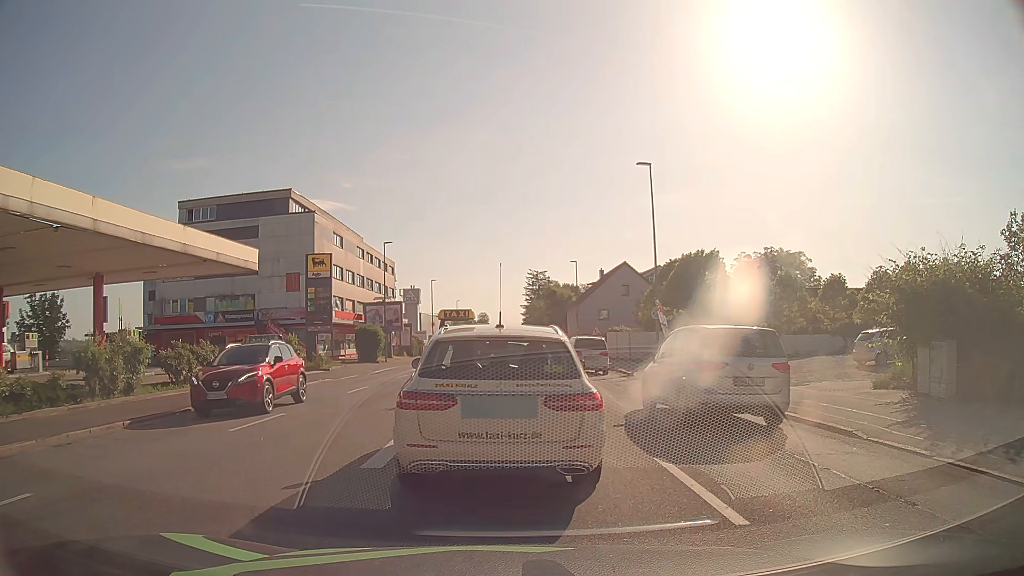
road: tertiary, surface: asphalt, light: Day
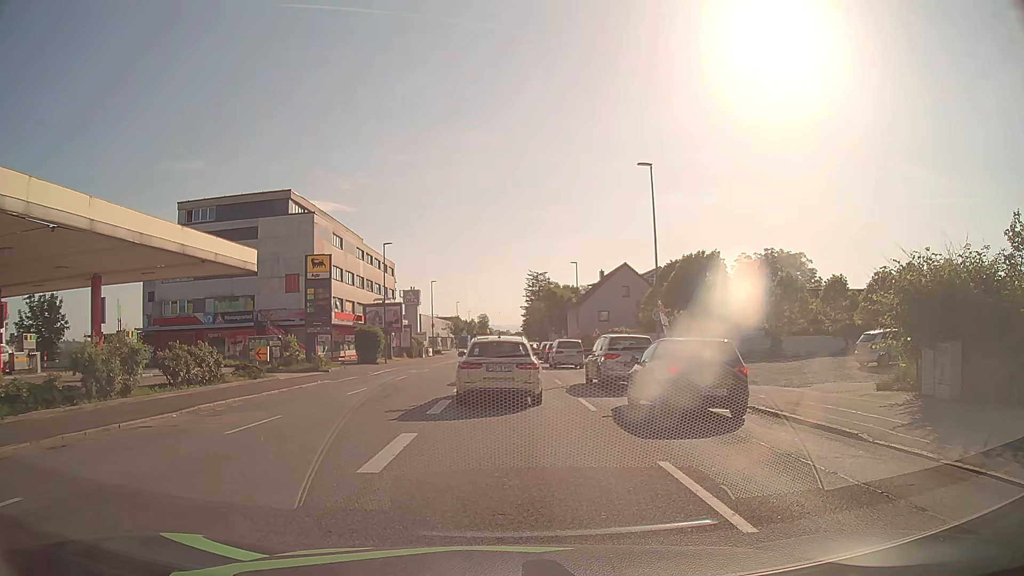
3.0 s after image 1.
(0.0, +0.1) m; 0°
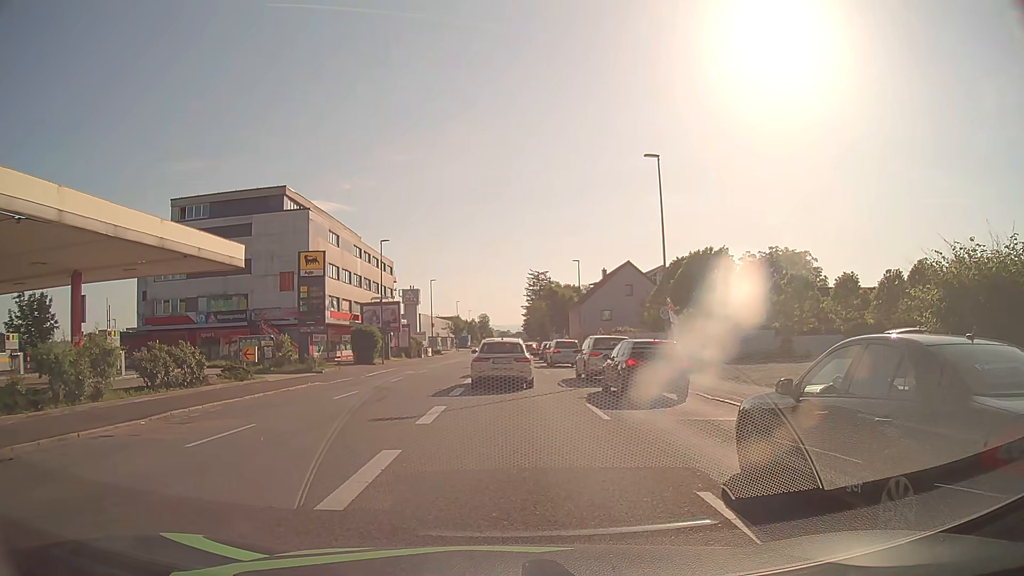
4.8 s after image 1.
(0.0, +1.7) m; 0°
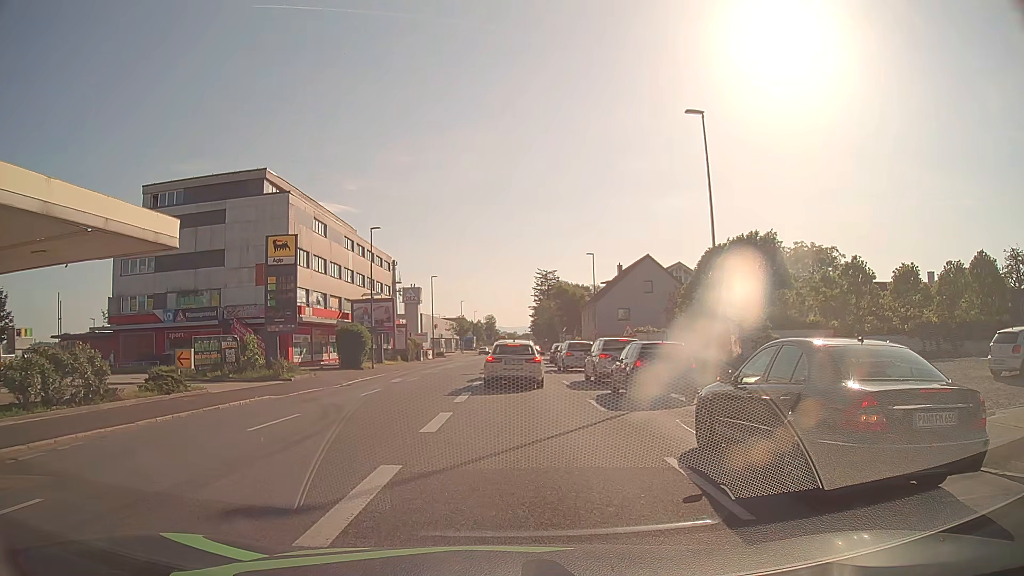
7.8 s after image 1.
(+0.1, +7.1) m; +1°
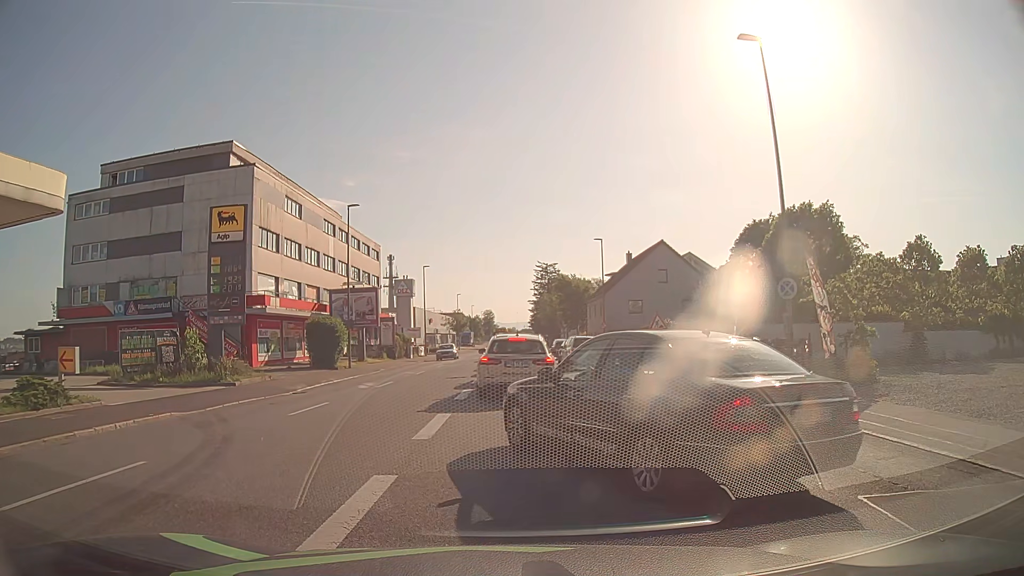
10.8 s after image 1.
(0.0, +6.6) m; 0°
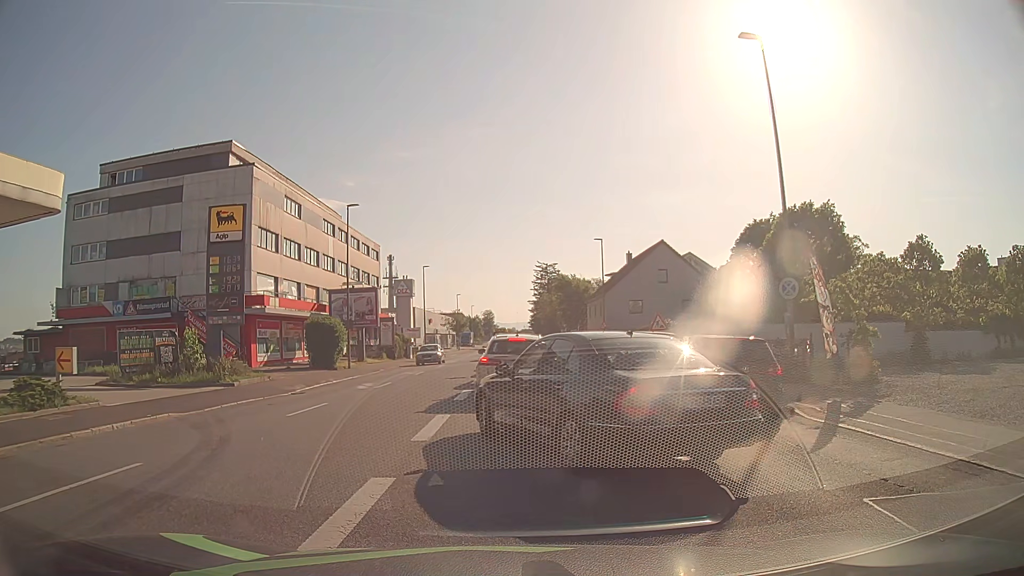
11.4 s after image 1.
(0.0, +0.1) m; 0°
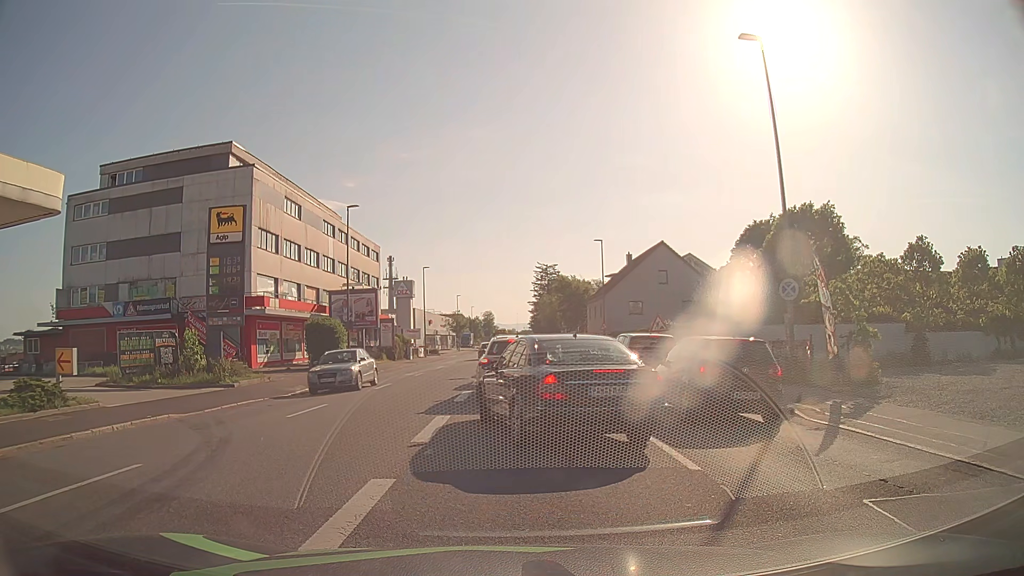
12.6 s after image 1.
(0.0, +0.1) m; 0°
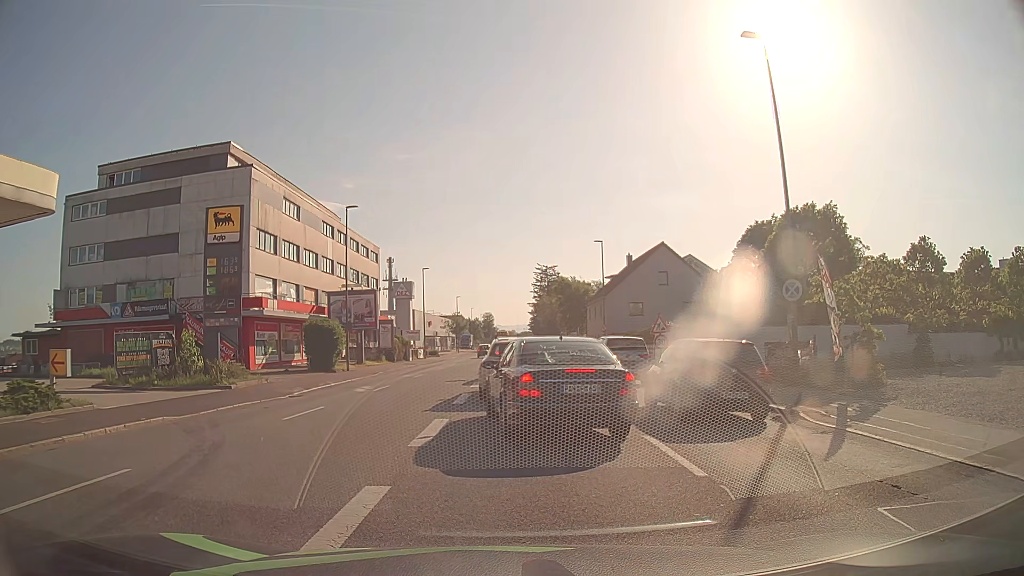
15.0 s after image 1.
(0.0, +0.3) m; 0°
(0, +10) (0, +20) (0, +30) (+1, +40) (+1, +50) (+1, +60) (+1, +70) (+1, +80) (+2, +90) (+2, +100) m
